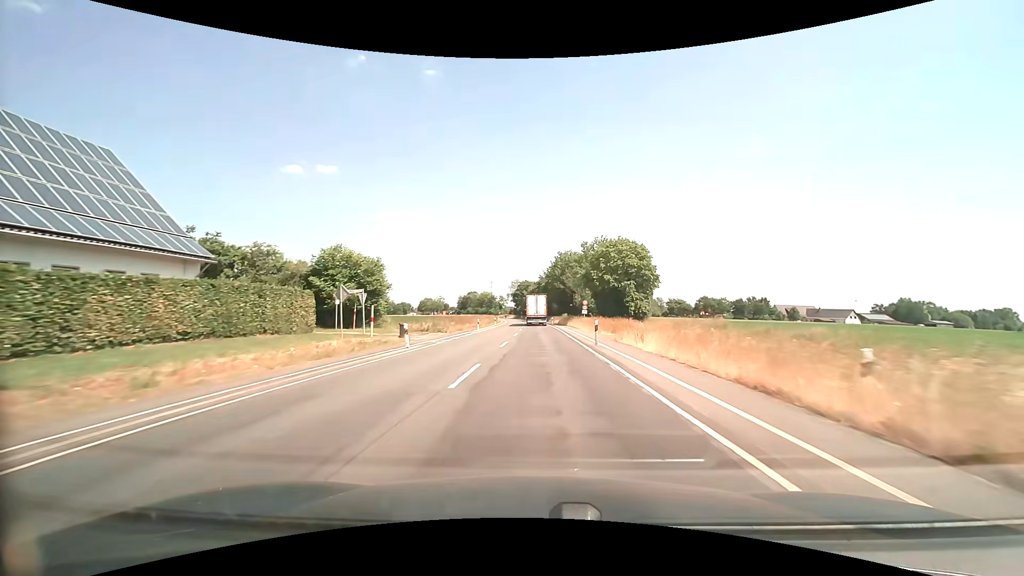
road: secondary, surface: asphalt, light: Day
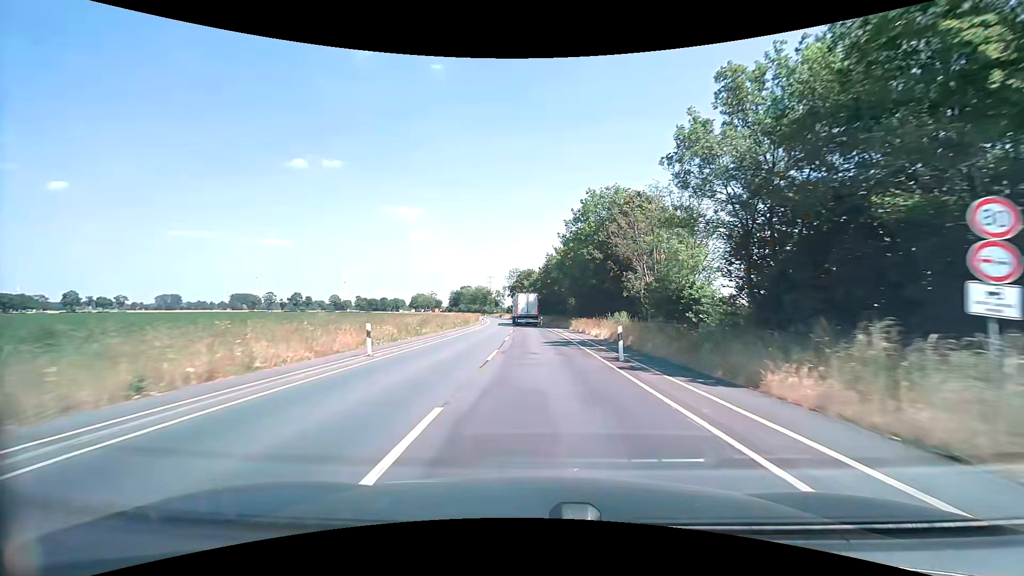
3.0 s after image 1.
(0.0, +54.8) m; -1°
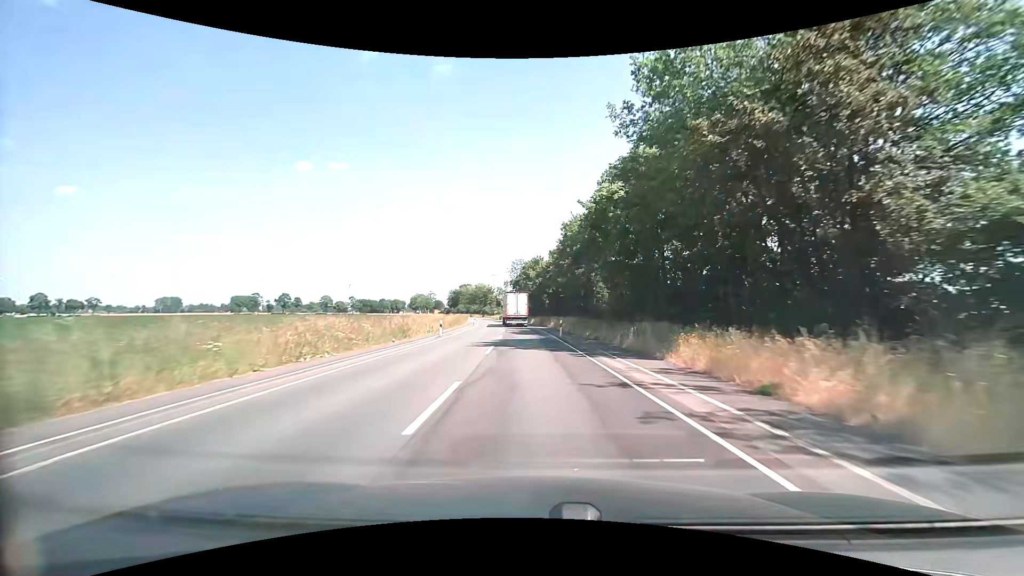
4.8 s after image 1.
(-0.2, +33.4) m; -1°
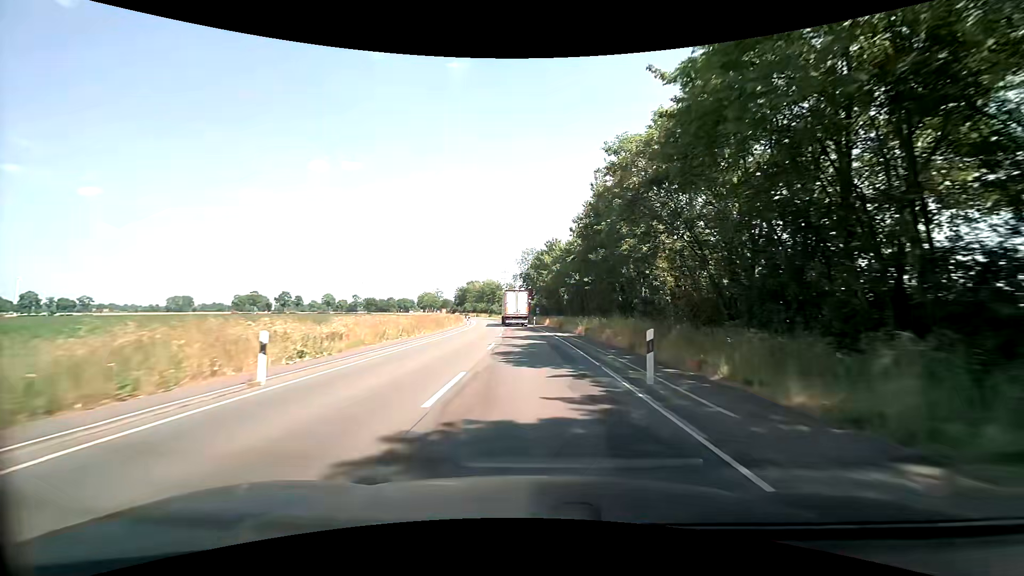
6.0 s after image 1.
(-0.3, +22.4) m; -2°
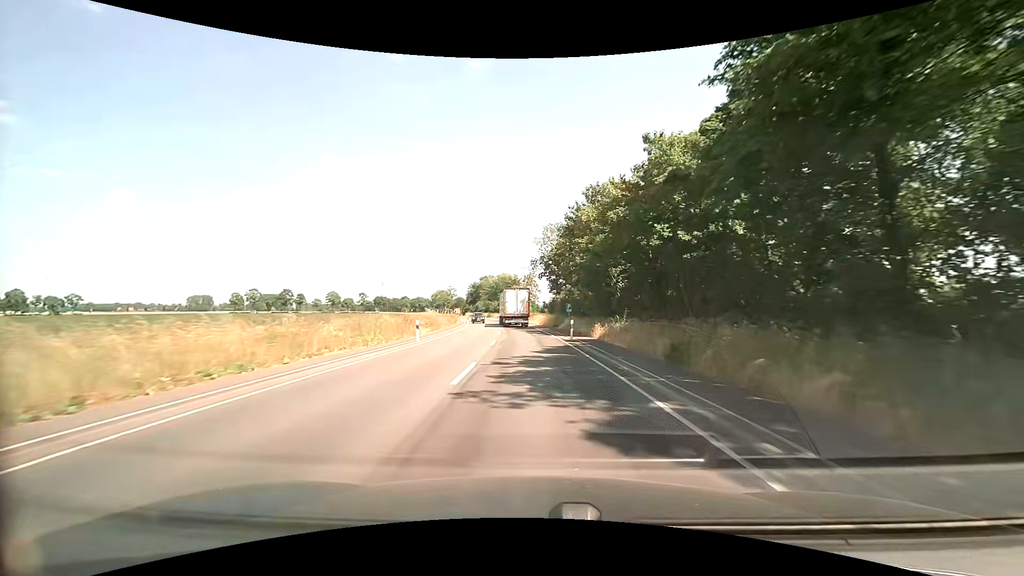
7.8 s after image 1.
(-0.7, +33.9) m; -2°
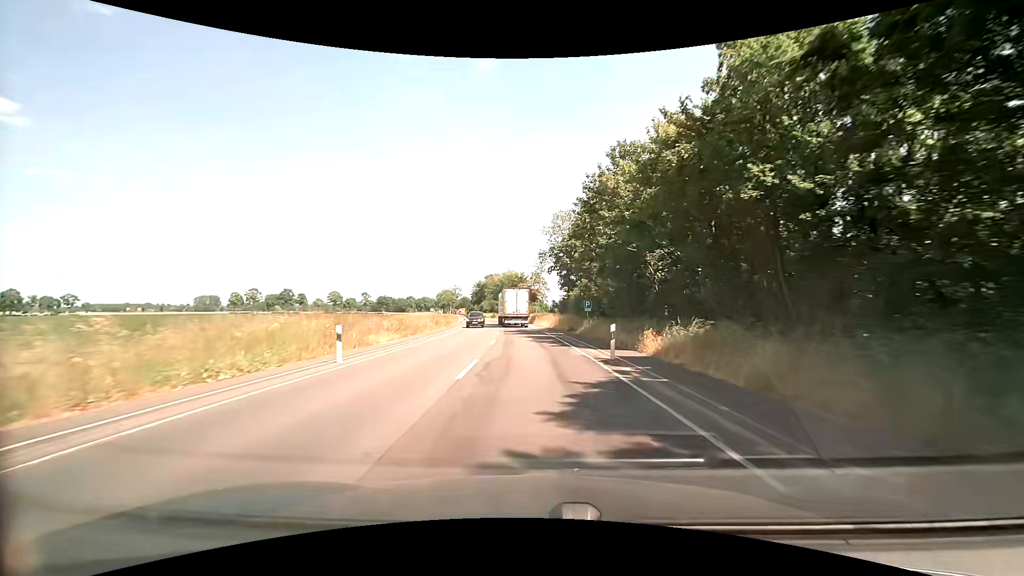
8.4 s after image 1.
(-0.1, +11.4) m; -1°
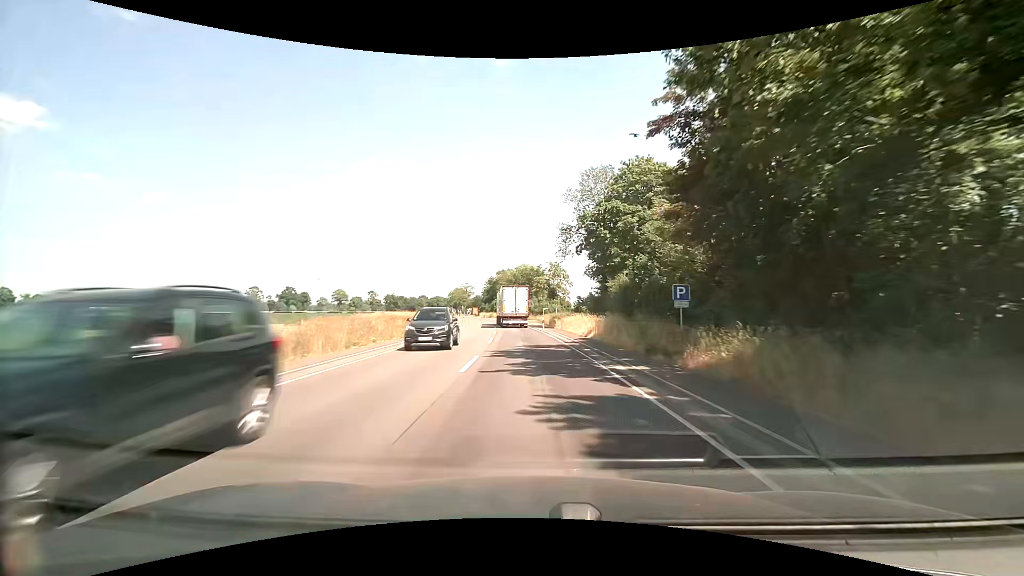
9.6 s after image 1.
(-0.4, +22.8) m; -2°
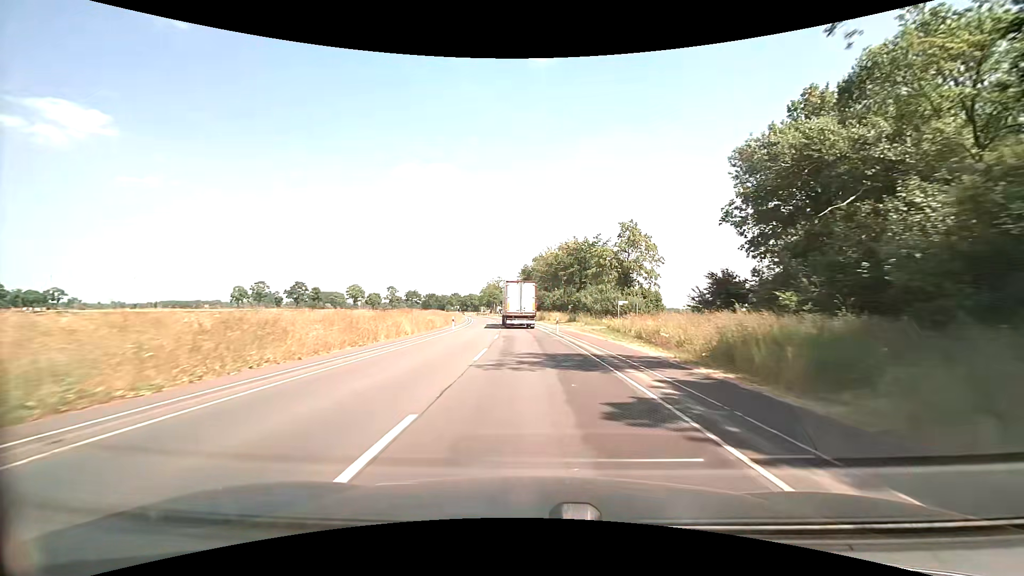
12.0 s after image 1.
(-2.0, +45.5) m; -5°
(0, +10) (0, +20) (-1, +30) (-1, +40) (-2, +50) (-2, +60) (-3, +70) (-4, +80) (-5, +90) (-6, +100) m
